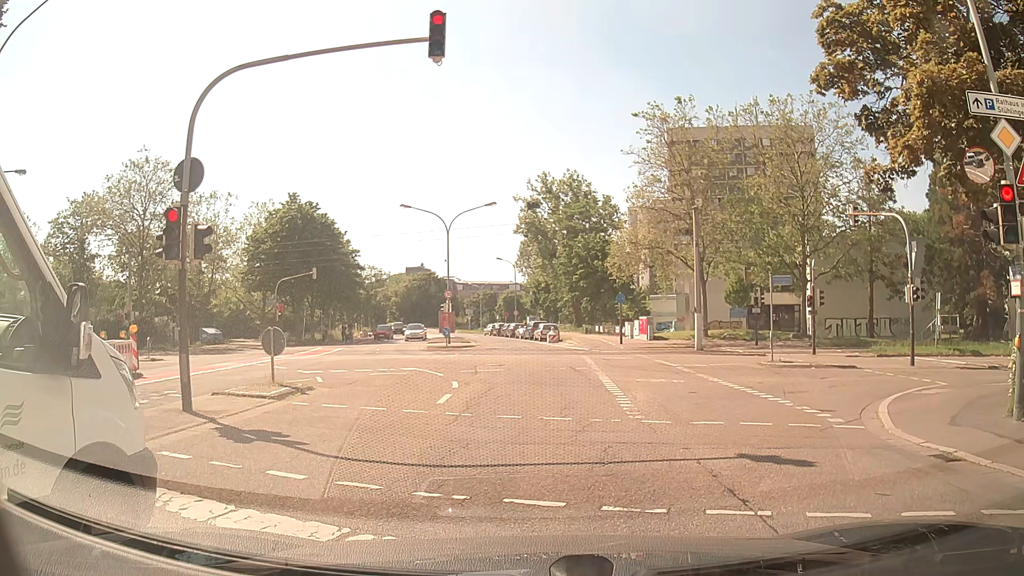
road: residential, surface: asphalt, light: Day
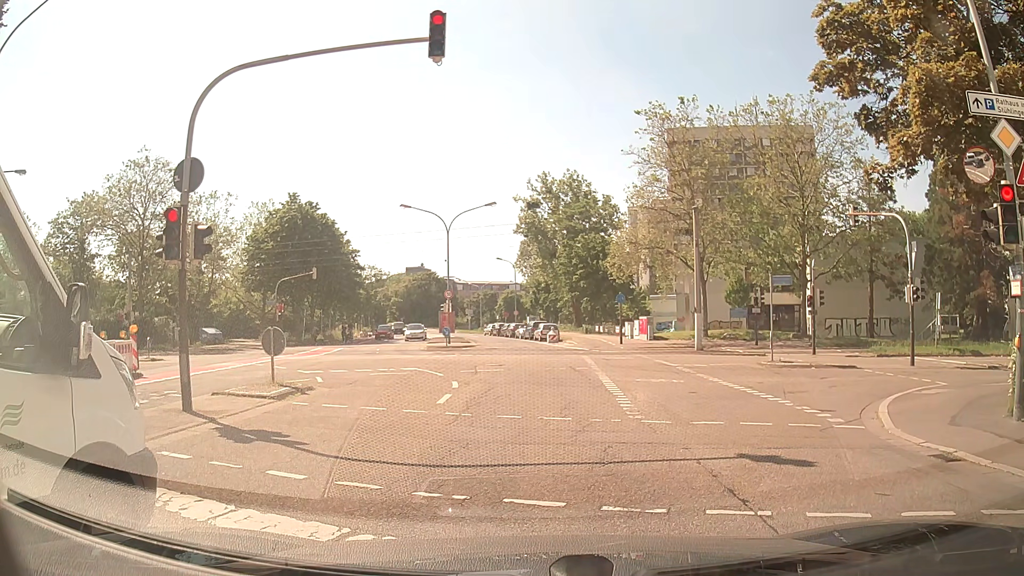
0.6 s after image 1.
(0.0, 0.0) m; 0°
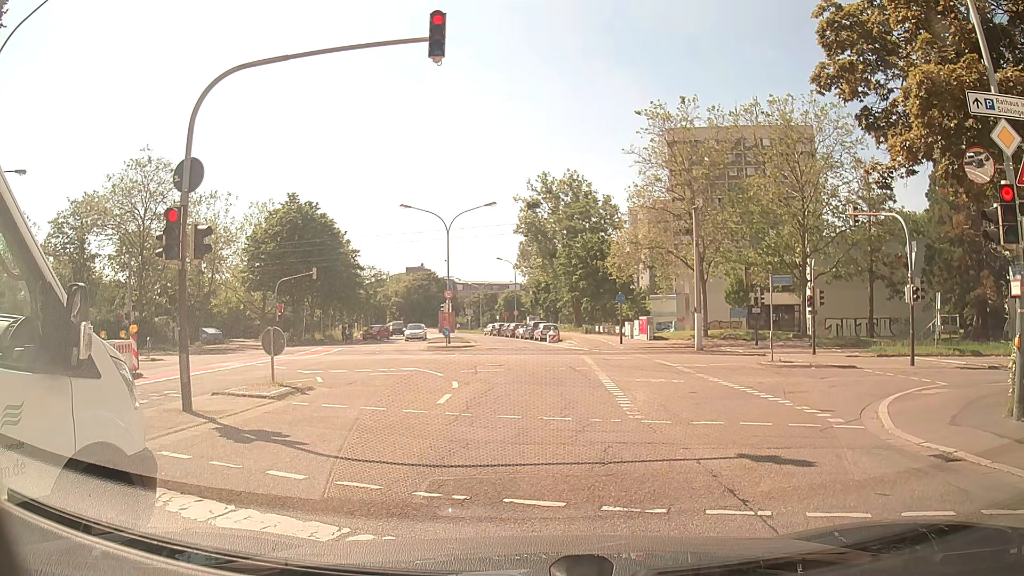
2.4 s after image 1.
(0.0, 0.0) m; 0°
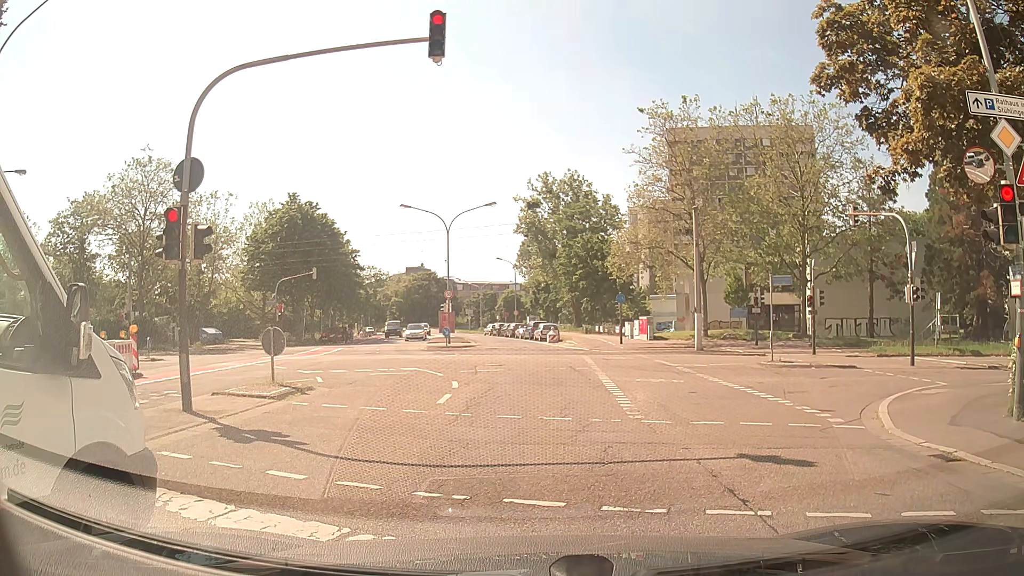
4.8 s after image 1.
(0.0, 0.0) m; 0°
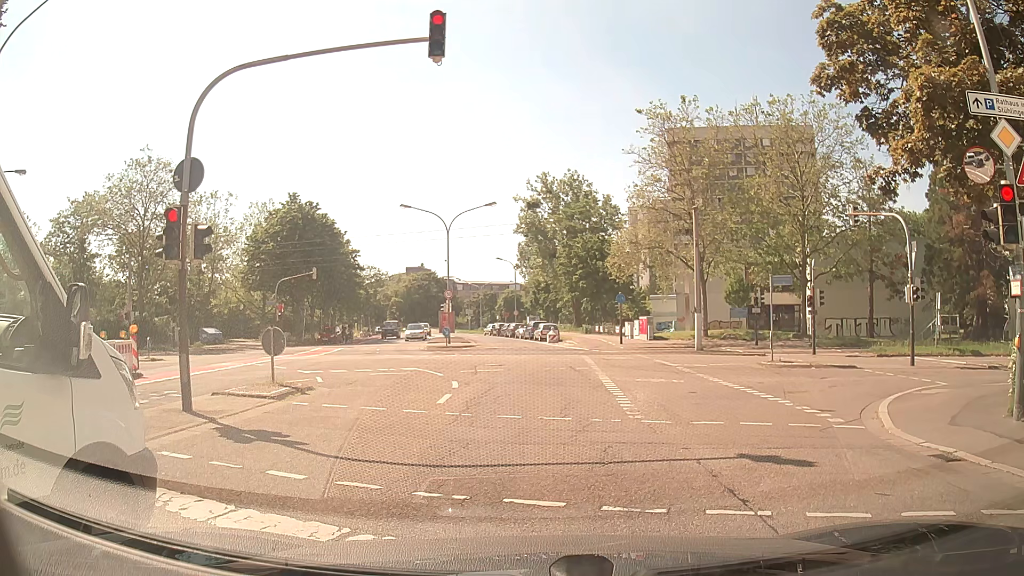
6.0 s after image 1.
(0.0, 0.0) m; 0°
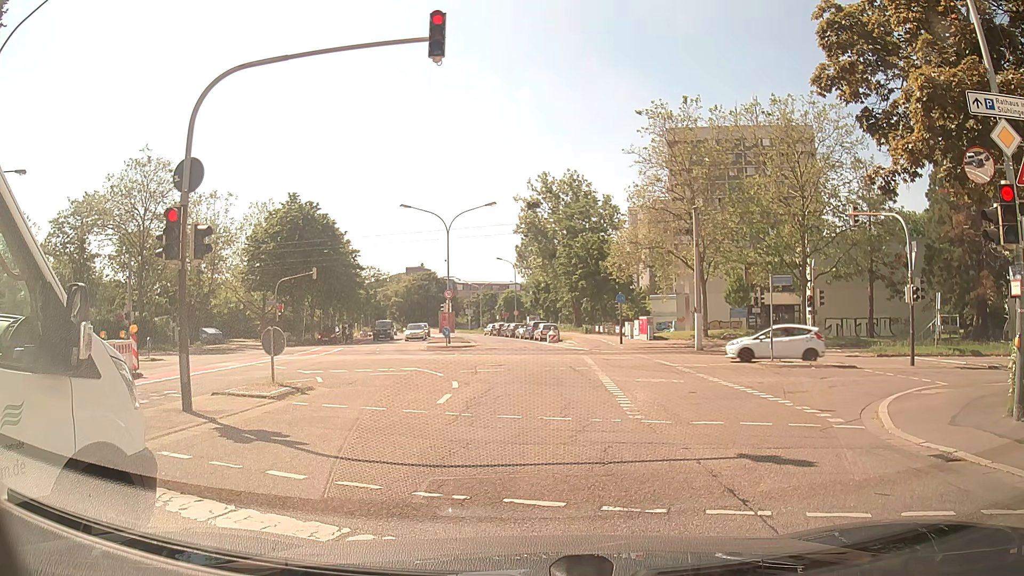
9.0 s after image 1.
(0.0, 0.0) m; 0°
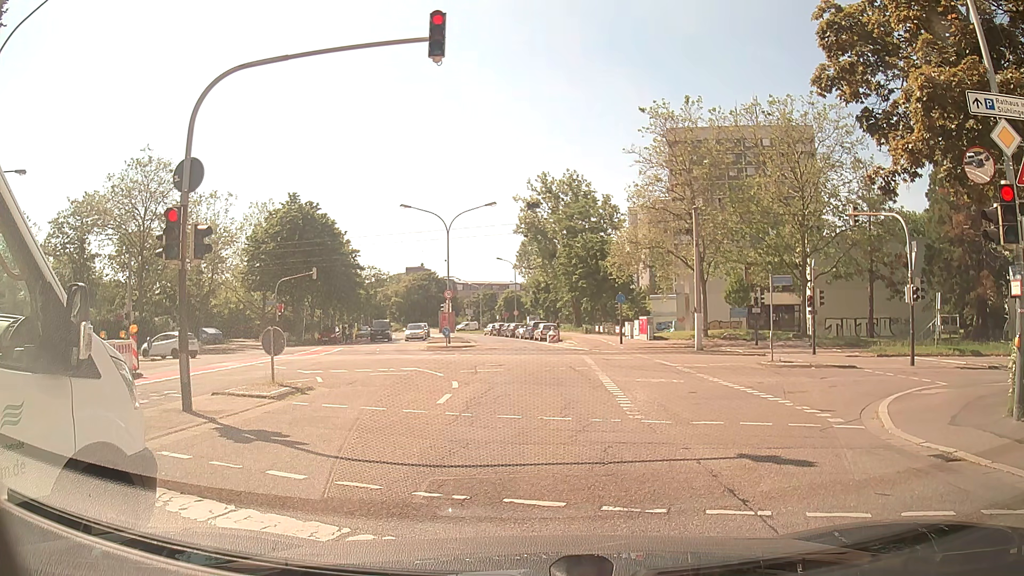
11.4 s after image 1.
(0.0, 0.0) m; 0°
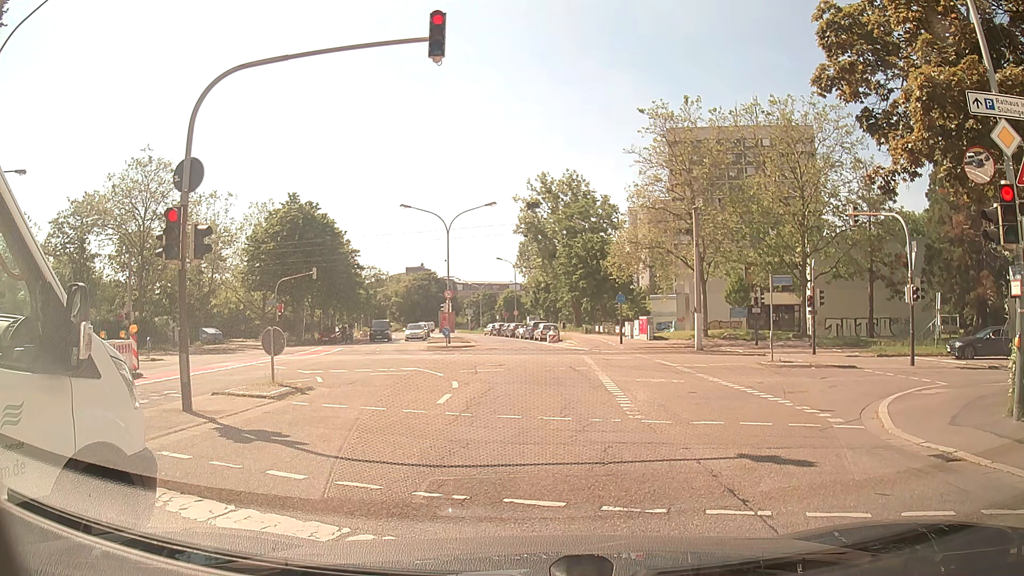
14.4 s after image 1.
(0.0, 0.0) m; 0°
